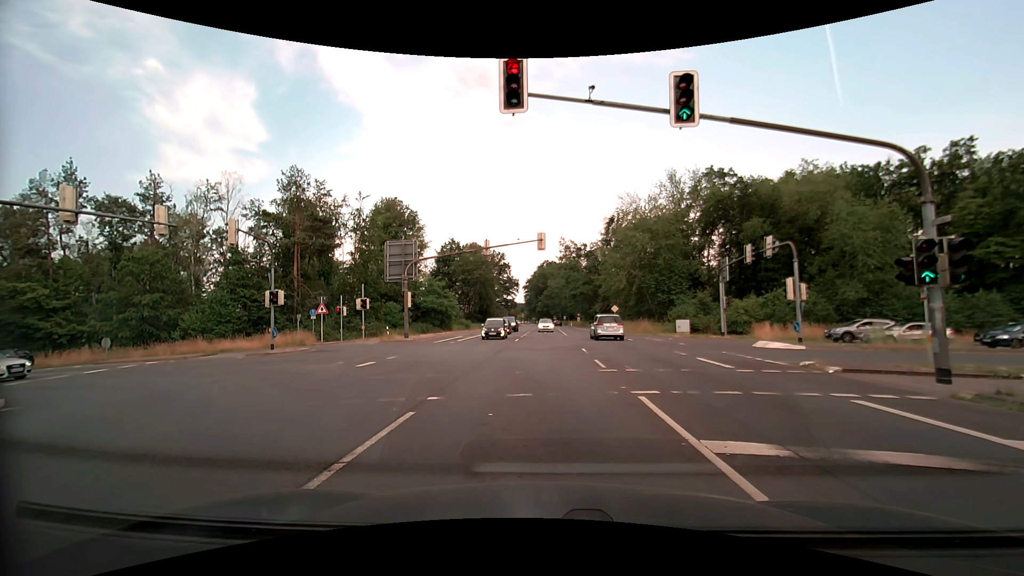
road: primary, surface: asphalt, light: Day
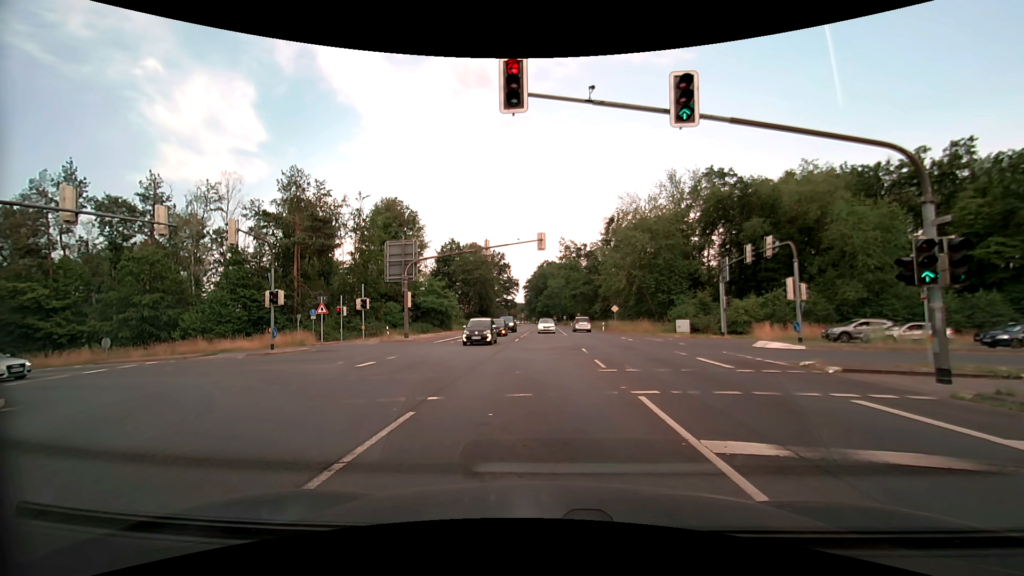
(0.0, 0.0) m; 0°
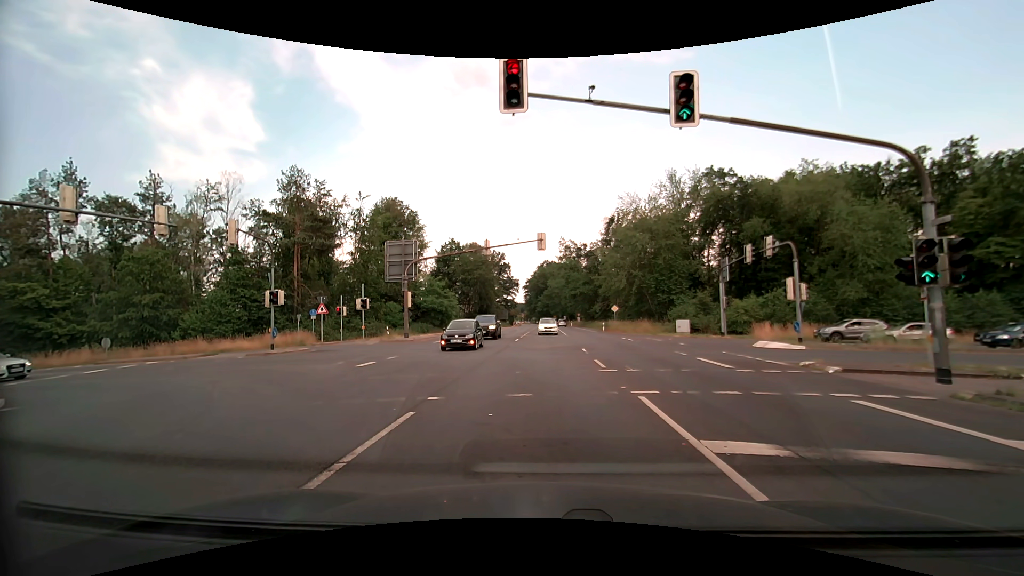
(0.0, 0.0) m; 0°
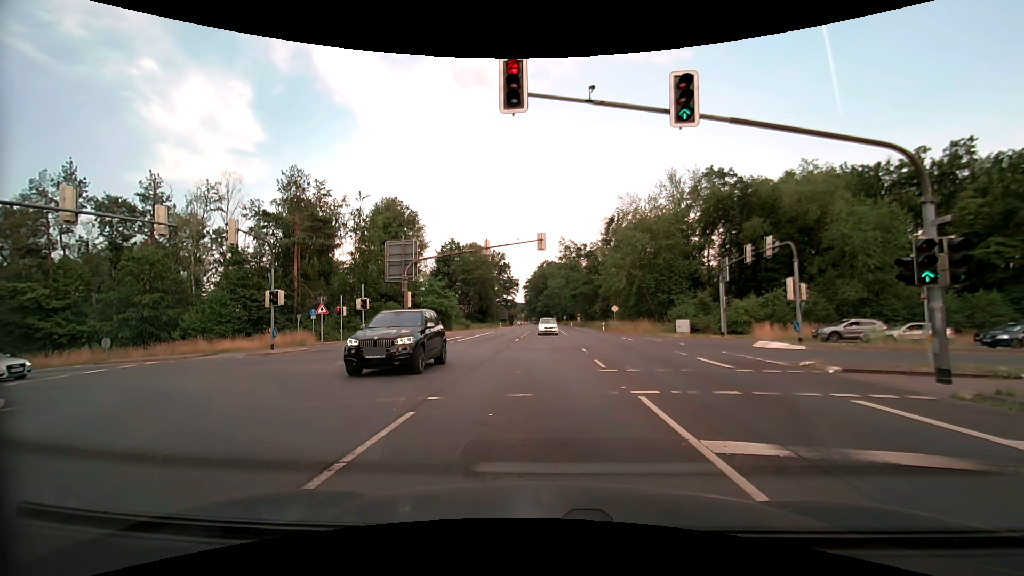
(0.0, 0.0) m; 0°
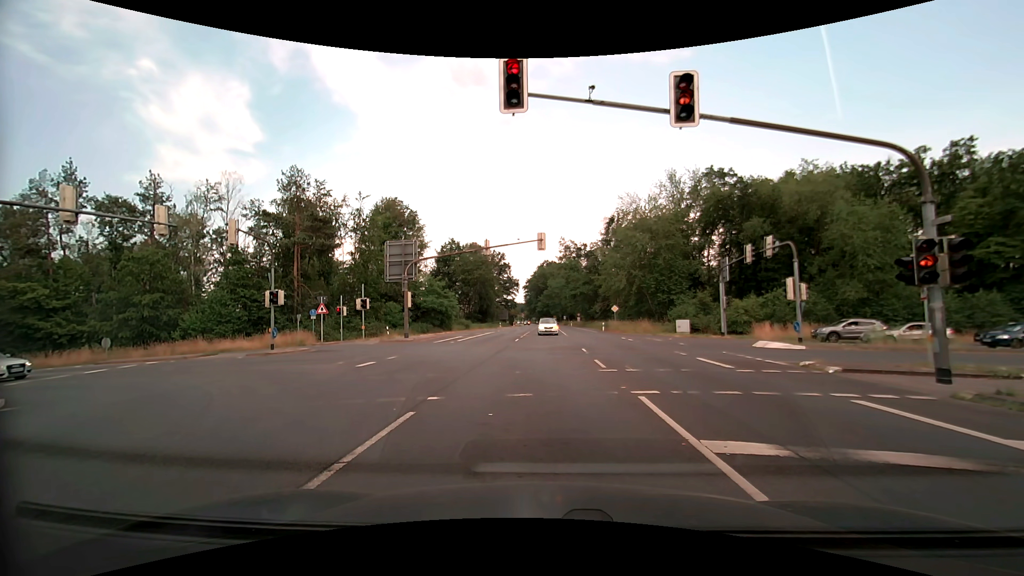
(0.0, 0.0) m; 0°
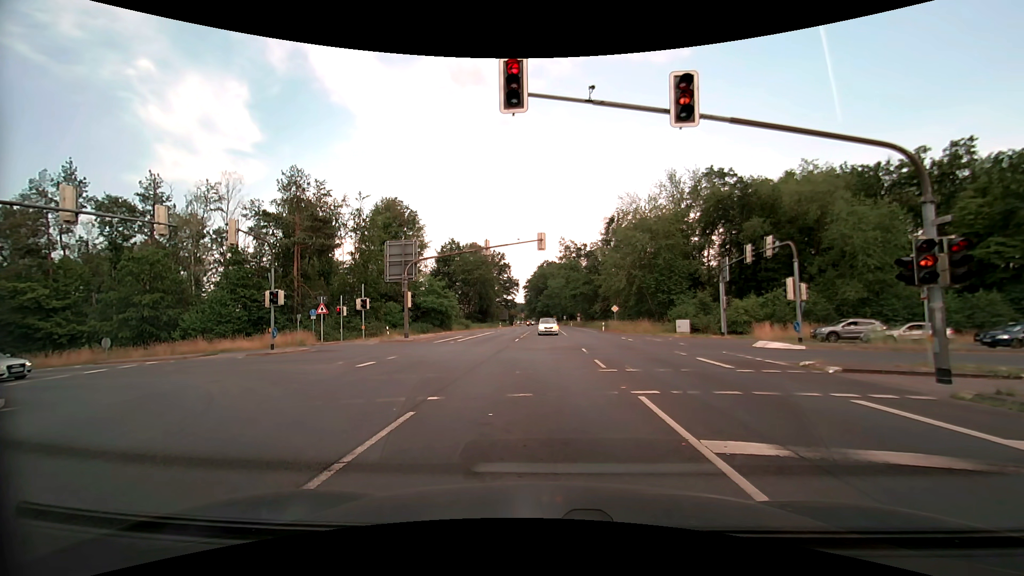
(0.0, 0.0) m; 0°
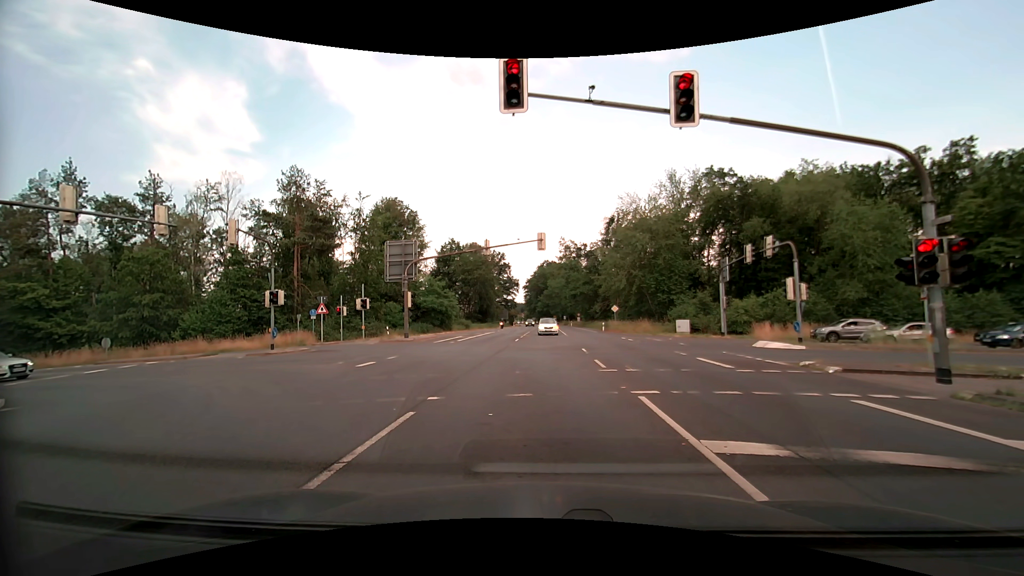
(0.0, 0.0) m; 0°
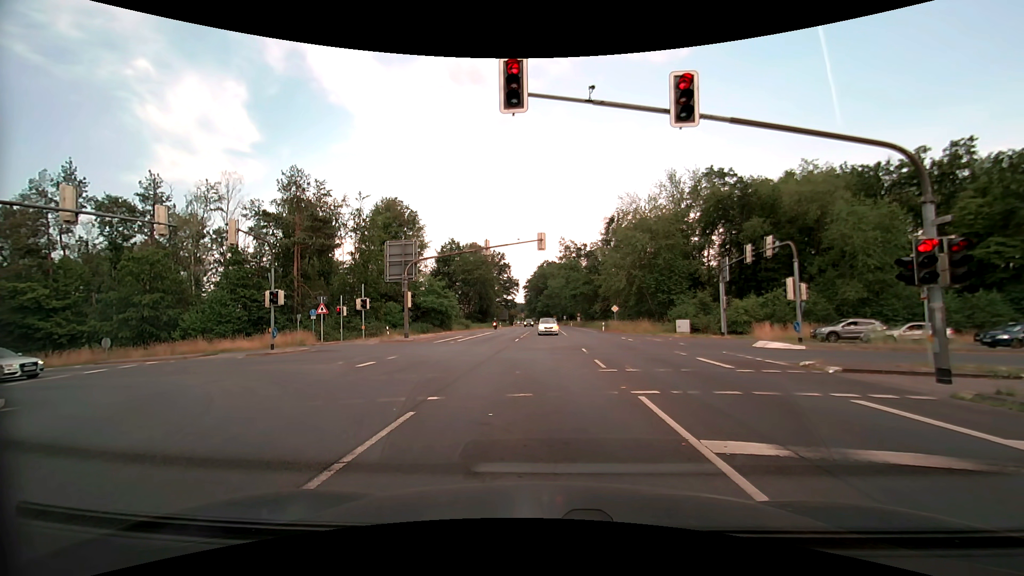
(0.0, 0.0) m; 0°
(0, +10) (-2, +20) (-7, +28) (-16, +33) (-26, +33) (-36, +32) (-46, +31) (-56, +30) (-66, +29) (-76, +29) m
